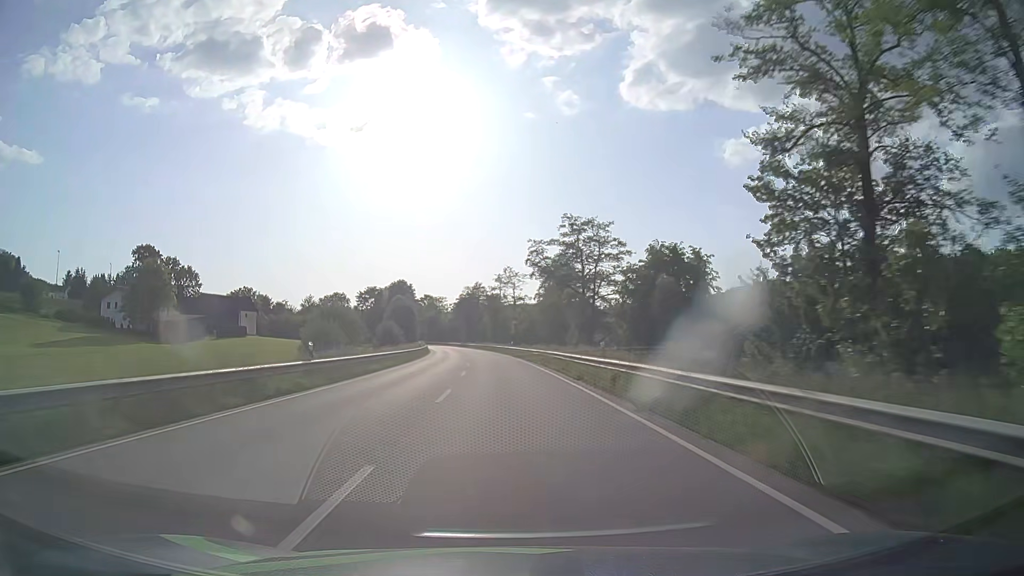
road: primary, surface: asphalt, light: Day
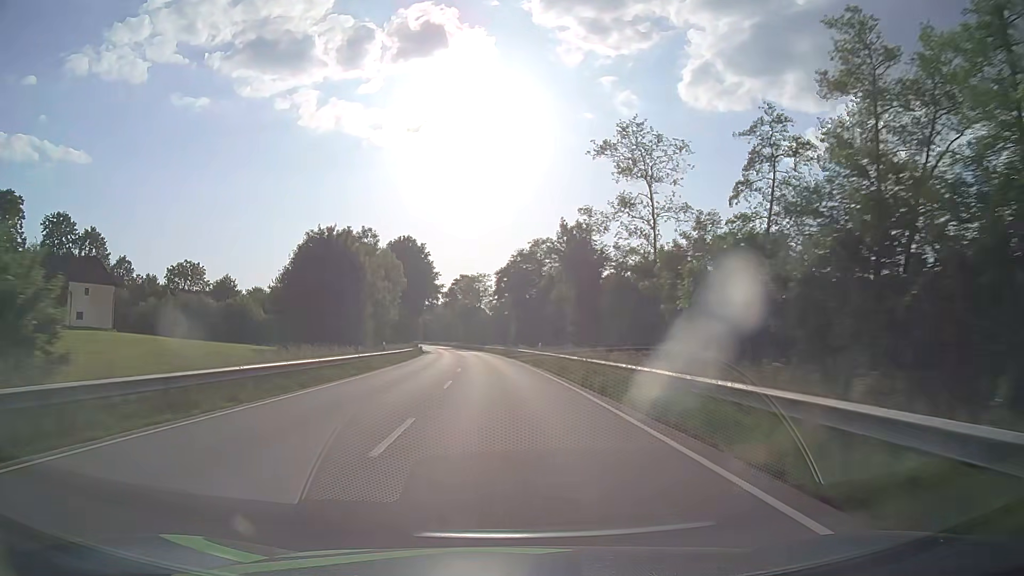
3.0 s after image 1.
(-3.2, +78.8) m; -5°
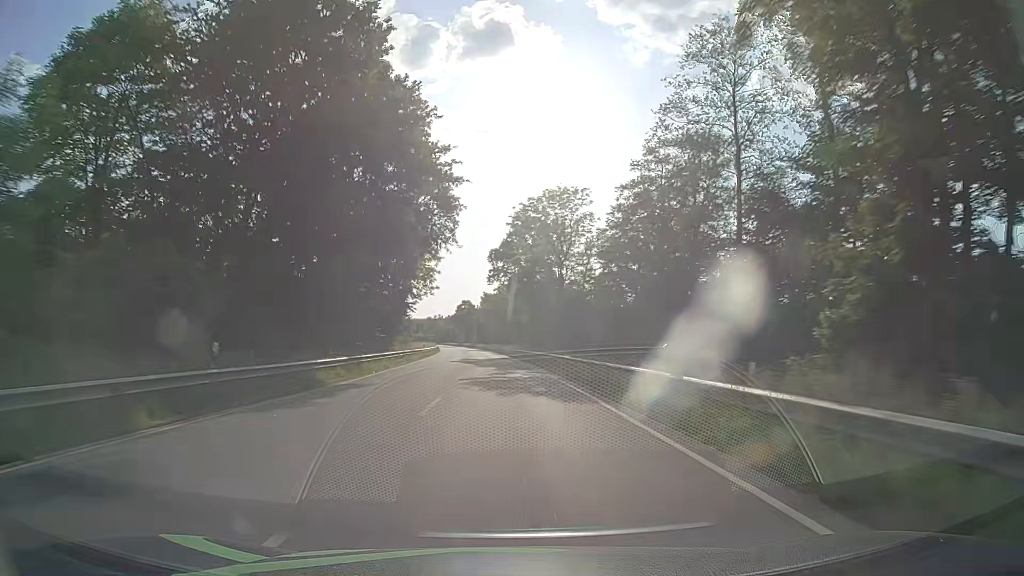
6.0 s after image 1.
(-4.0, +78.8) m; -6°
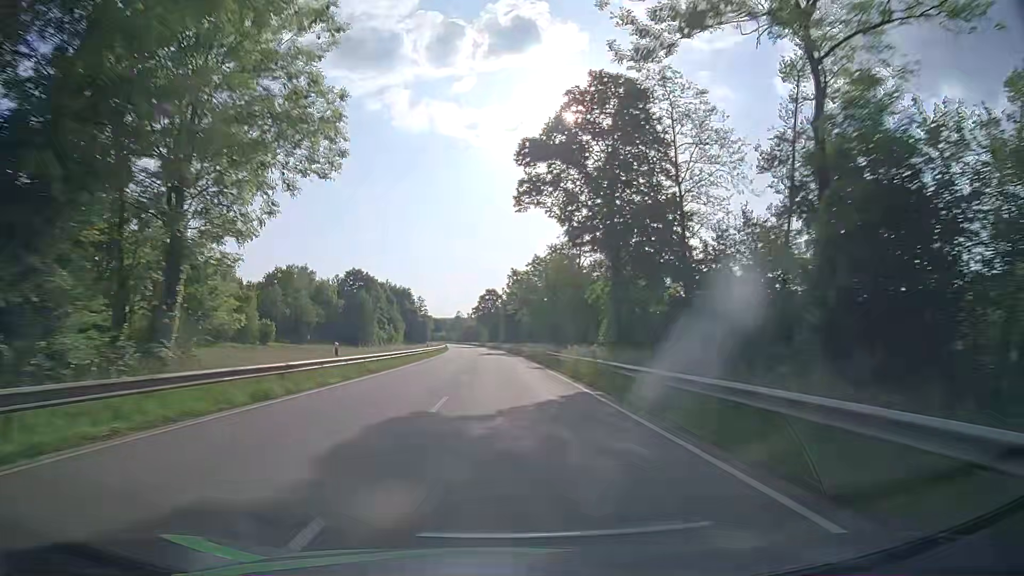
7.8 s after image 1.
(-1.1, +47.4) m; -3°
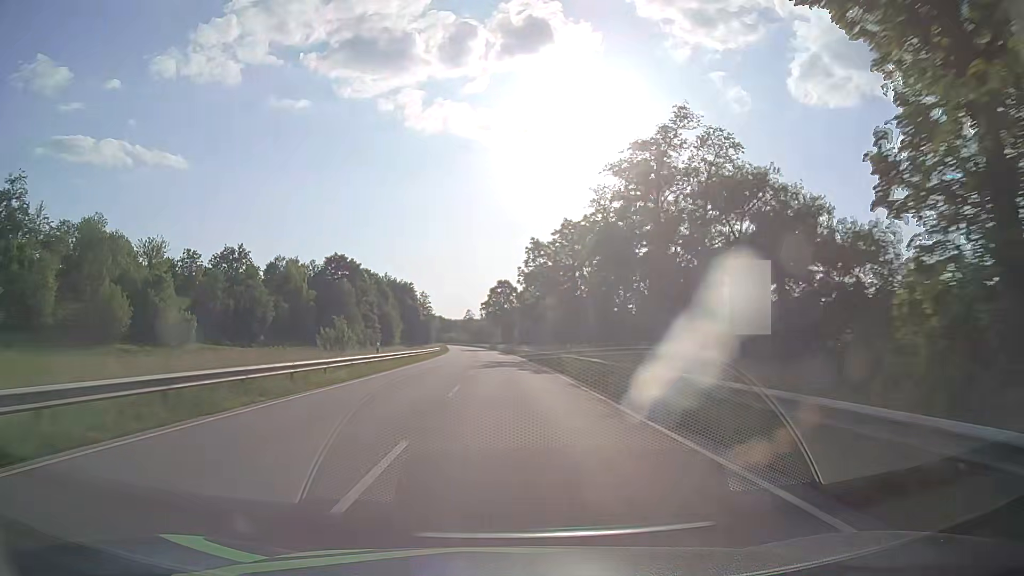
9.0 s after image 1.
(-0.4, +31.6) m; -1°
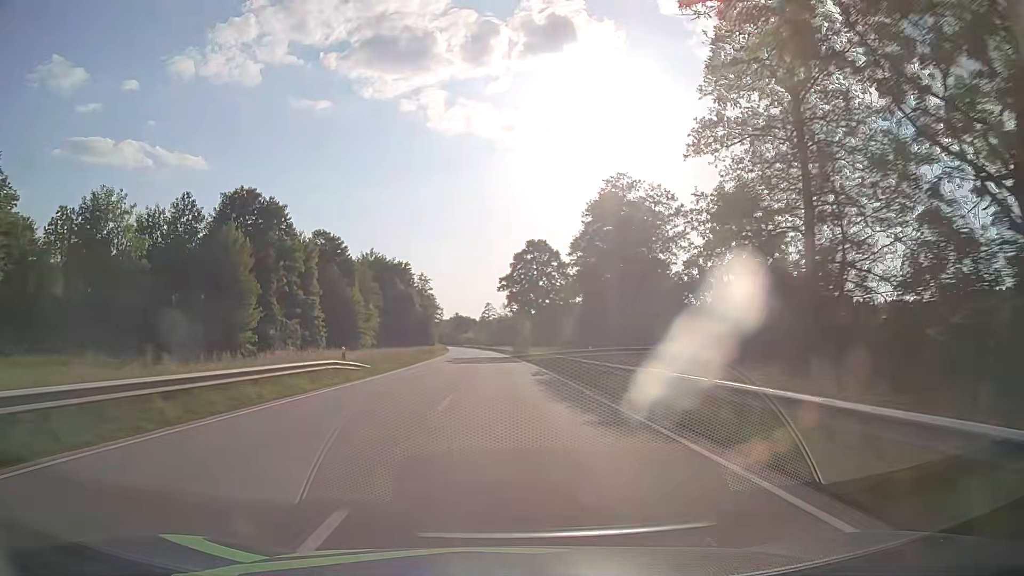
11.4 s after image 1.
(-1.5, +63.3) m; -3°
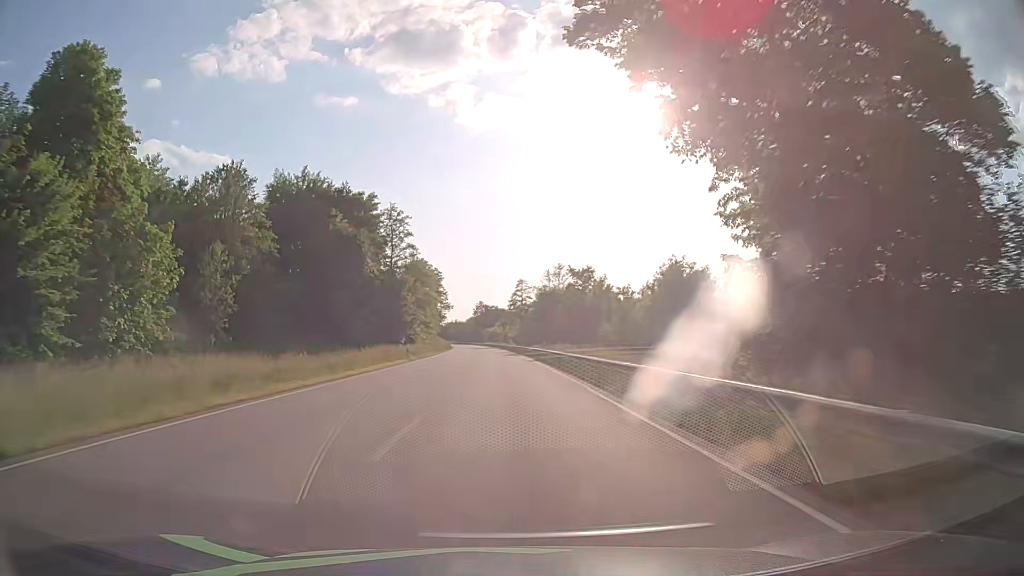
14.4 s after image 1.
(-1.9, +79.2) m; -3°
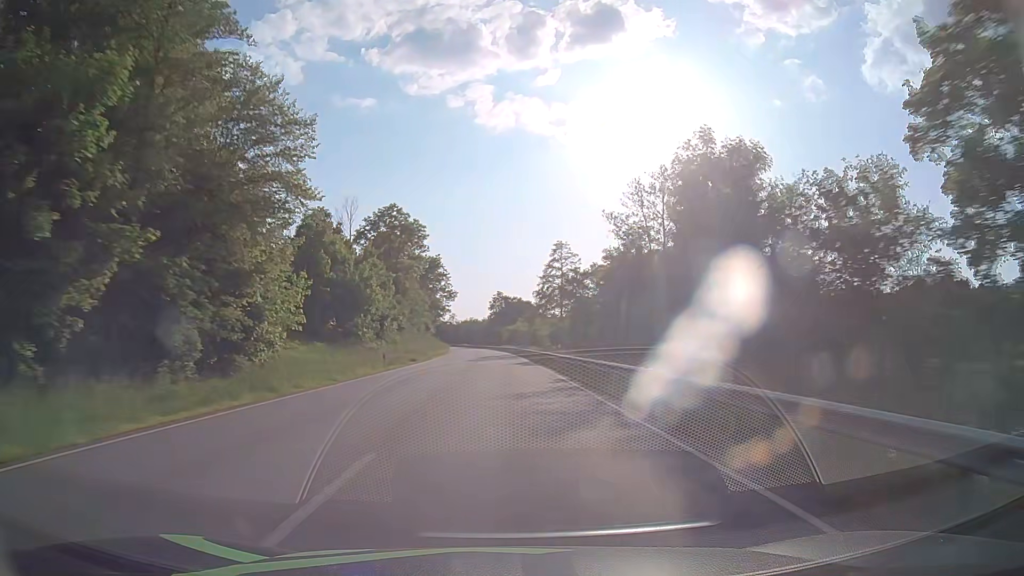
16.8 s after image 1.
(-0.8, +63.4) m; -2°
(0, +10) (0, +20) (0, +30) (0, +40) (-1, +50) (-1, +60) (-1, +70) (-2, +80) (-2, +90) (-3, +100) m
